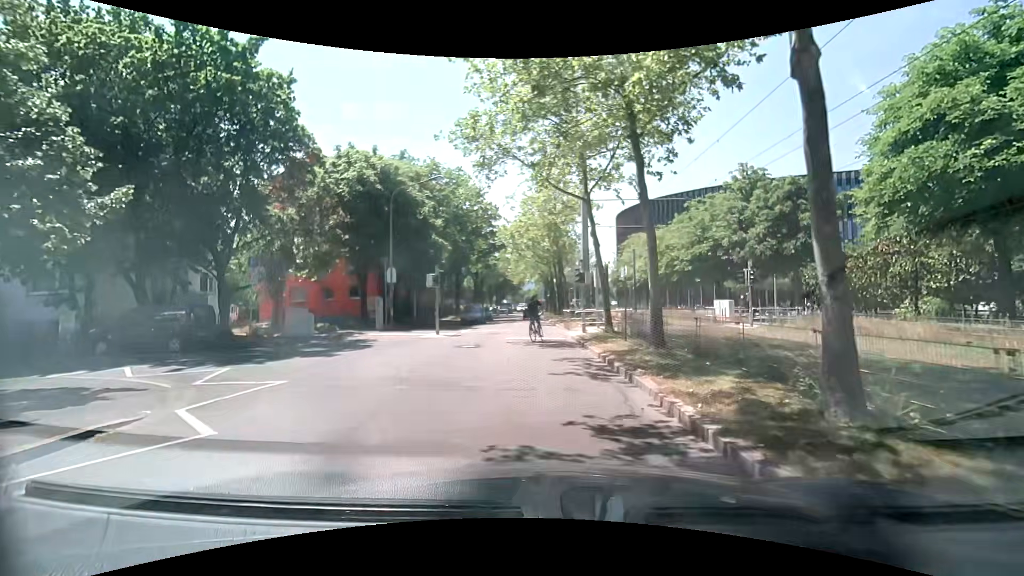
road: residential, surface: asphalt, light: Day
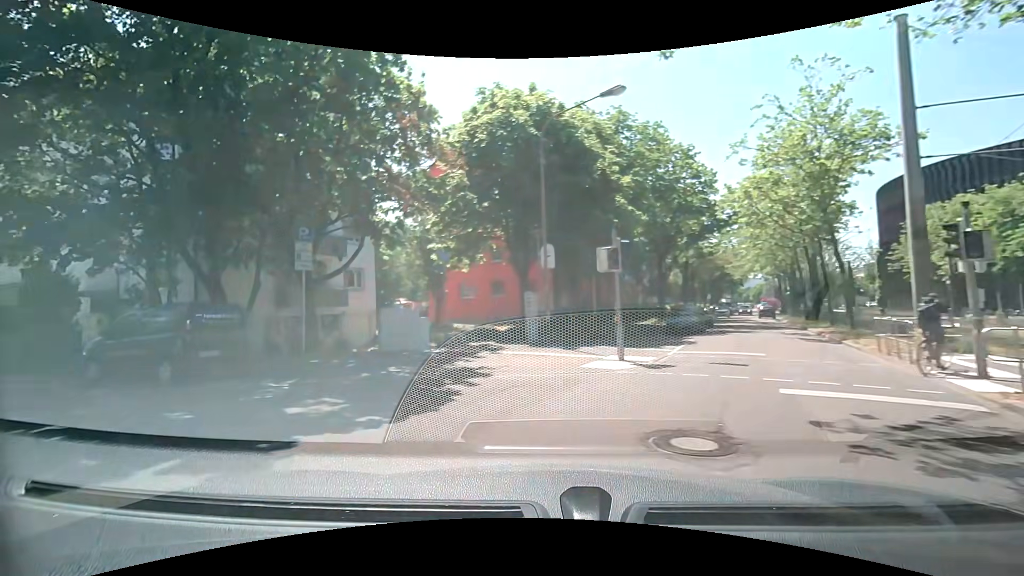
(-1.3, +10.8) m; -26°
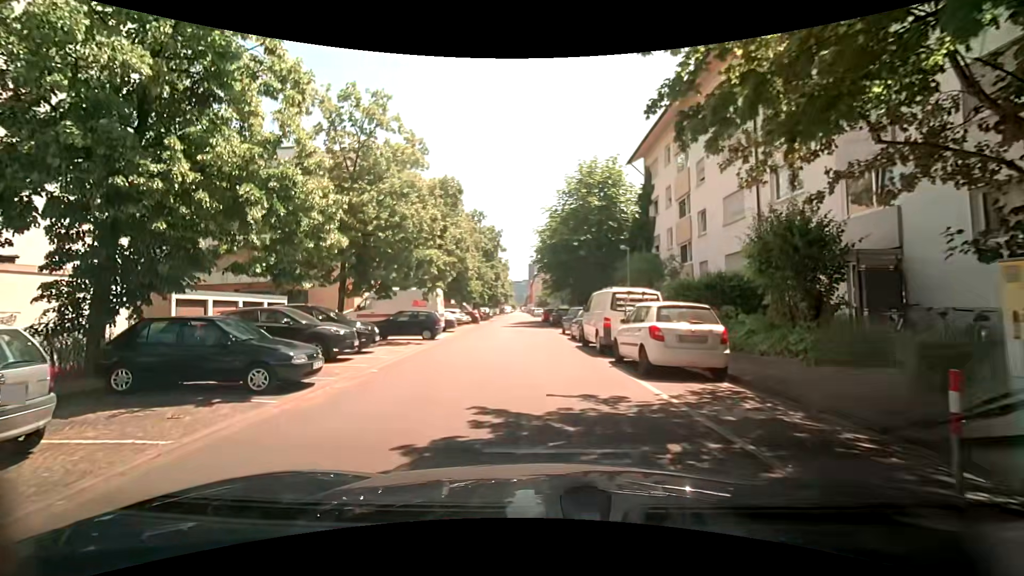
(-8.8, +10.3) m; -68°
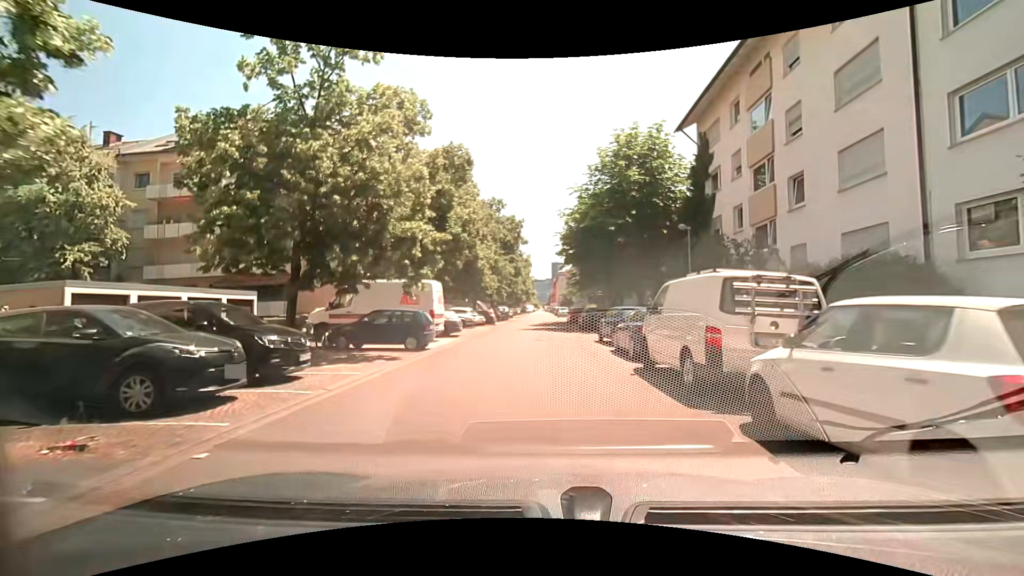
(0.0, +7.0) m; -2°
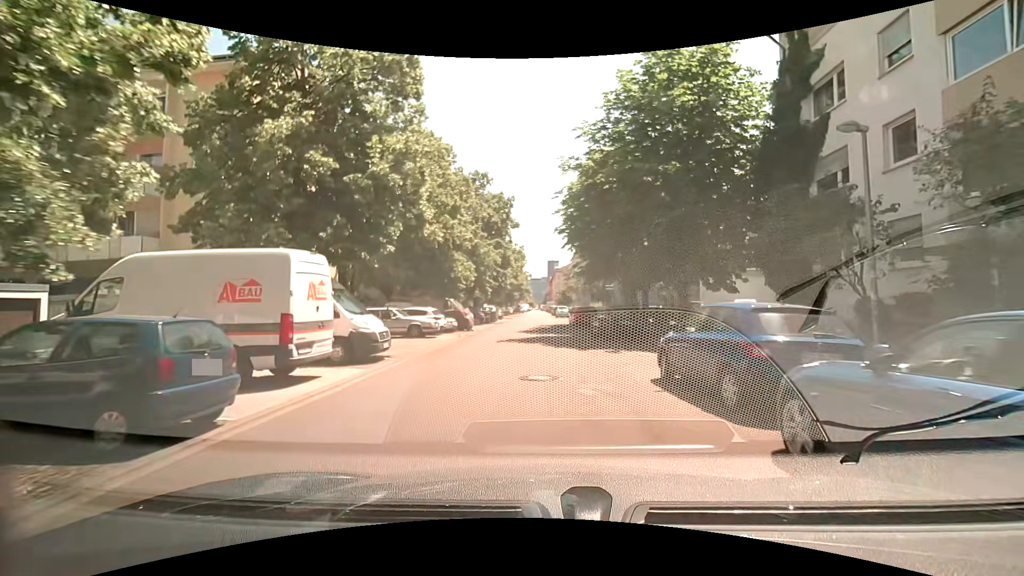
(+0.2, +11.7) m; +2°
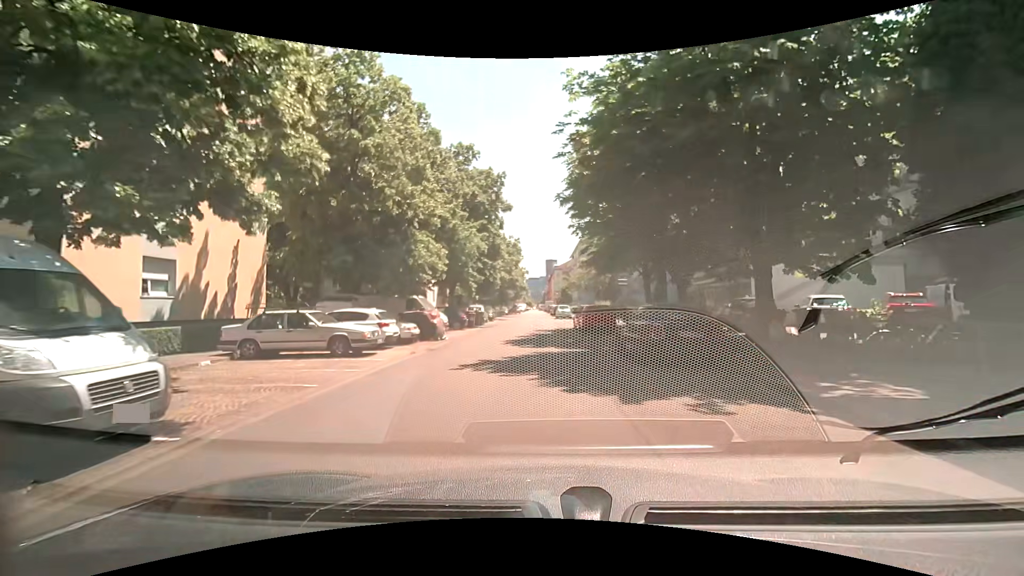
(0.0, +8.6) m; 0°
